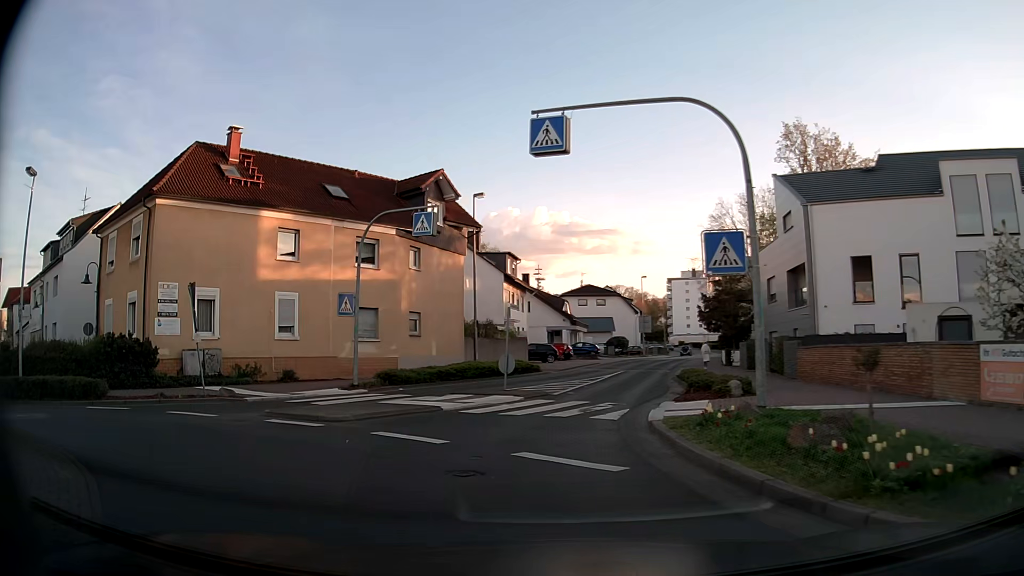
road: secondary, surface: asphalt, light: Day
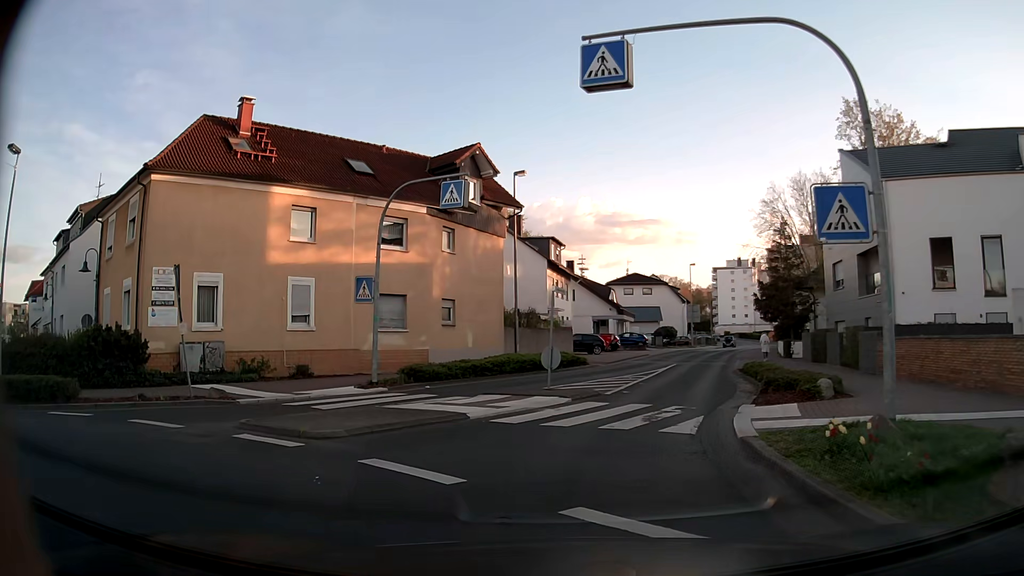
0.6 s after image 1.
(-0.2, +3.3) m; -4°
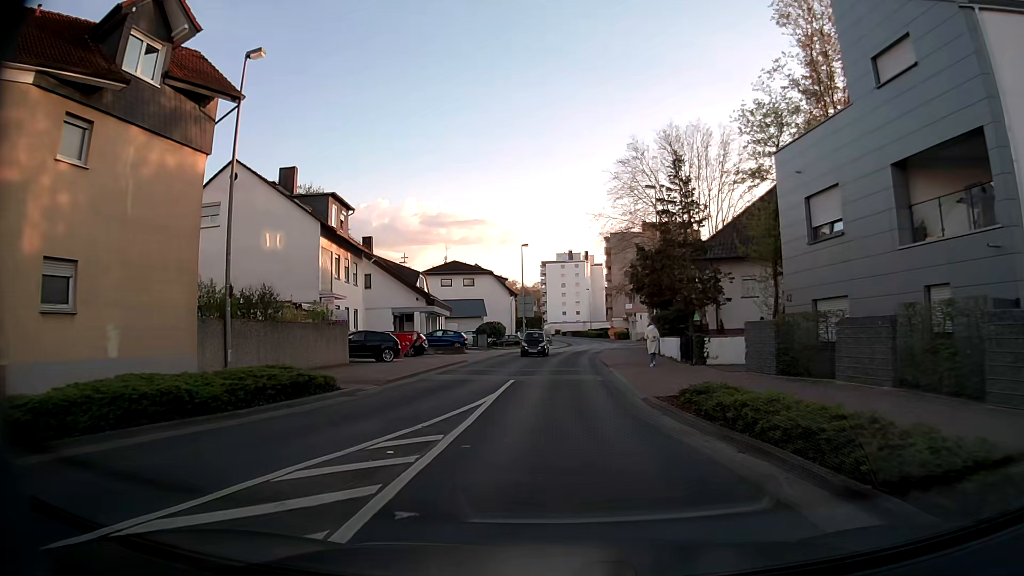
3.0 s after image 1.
(+1.8, +16.9) m; +14°
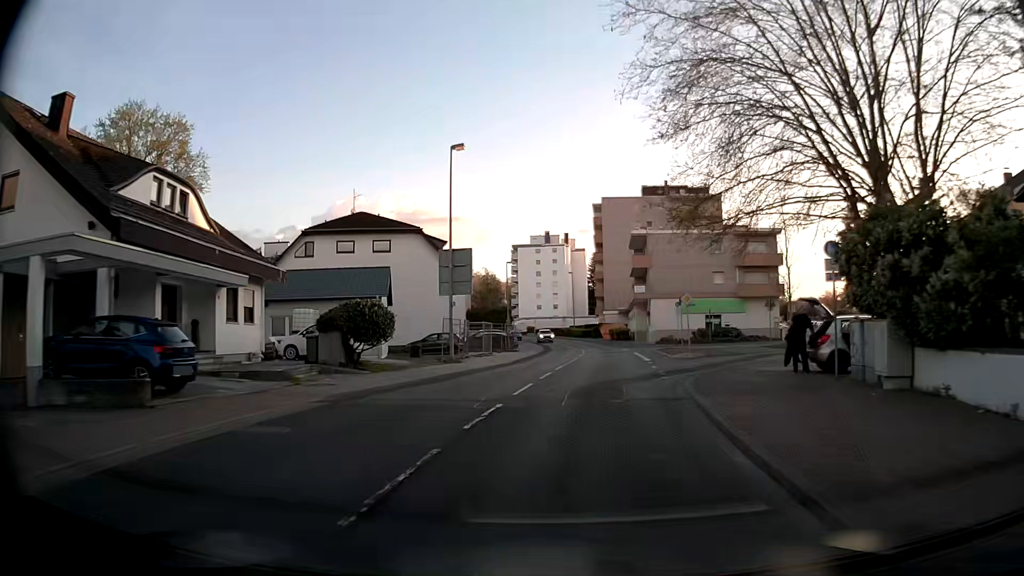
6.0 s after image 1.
(+0.4, +35.9) m; +2°
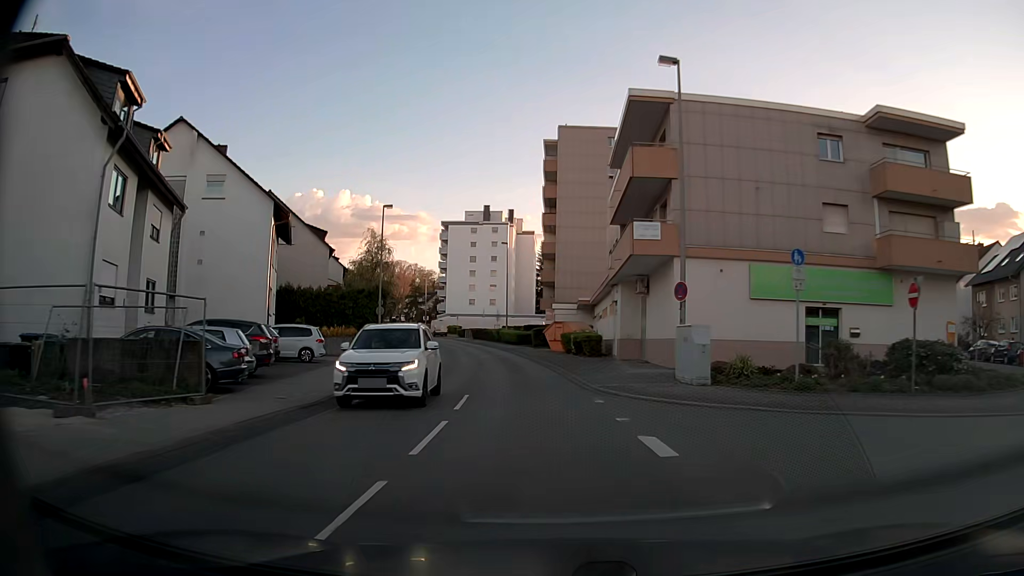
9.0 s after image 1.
(+3.0, +38.6) m; +5°
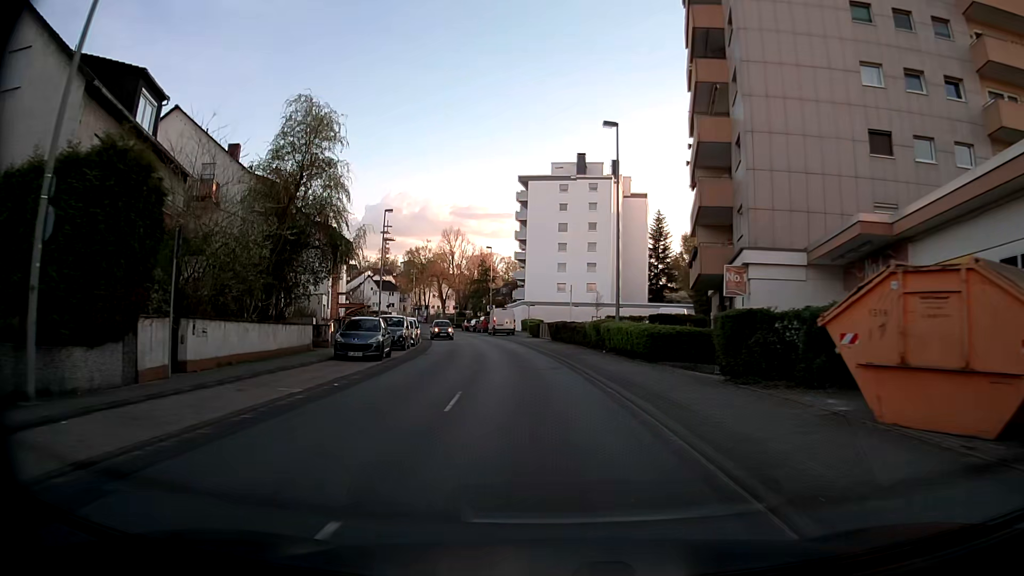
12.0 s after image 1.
(-3.0, +39.4) m; -9°
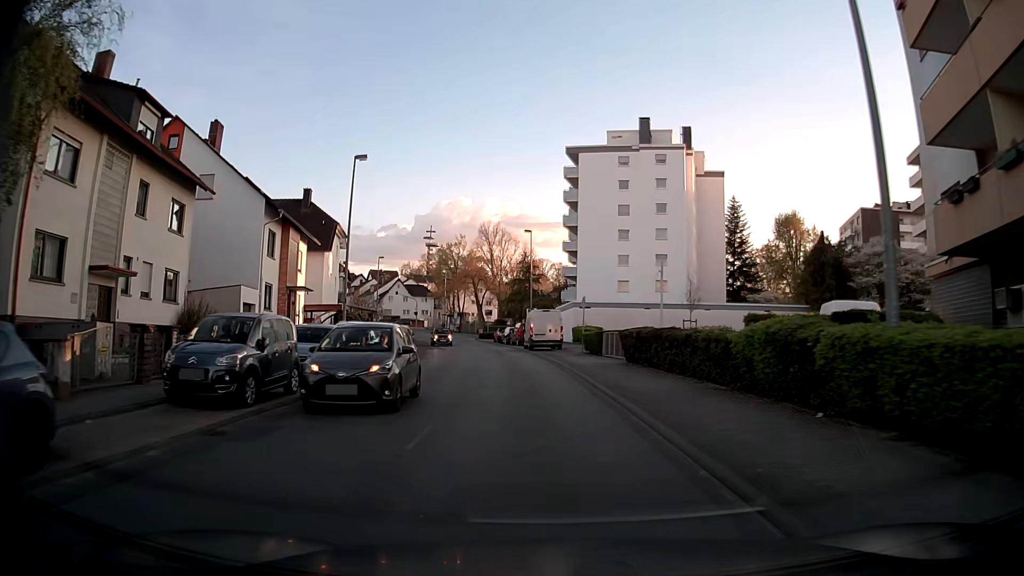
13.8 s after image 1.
(-0.8, +20.8) m; -5°
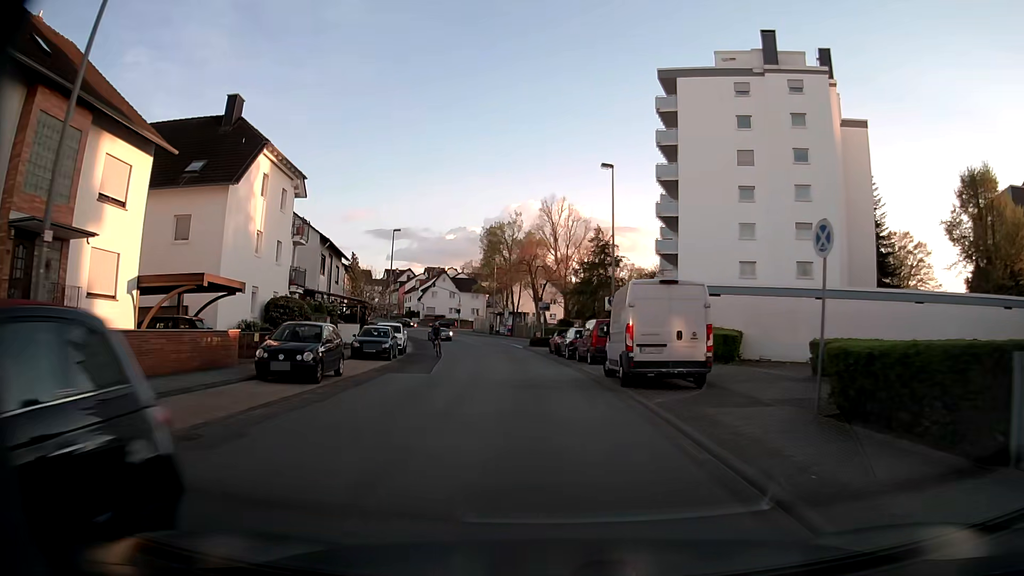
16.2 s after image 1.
(-1.0, +25.9) m; -5°
(0, +10) (-1, +20) (-1, +30) (-2, +40) (-4, +50) (-6, +60) (-8, +69) (-10, +79) (-14, +88) (-18, +98) m
